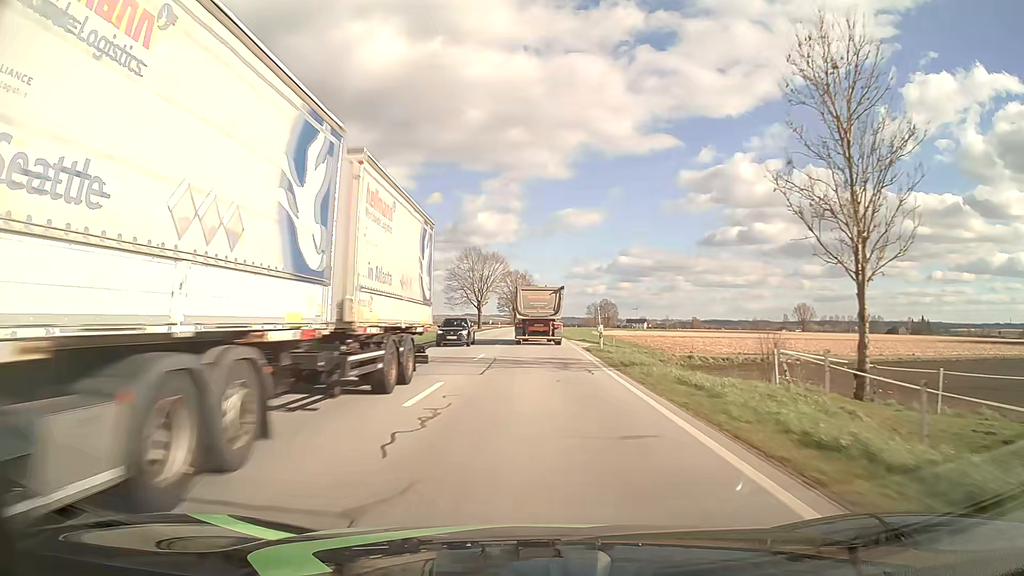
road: primary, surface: asphalt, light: Day
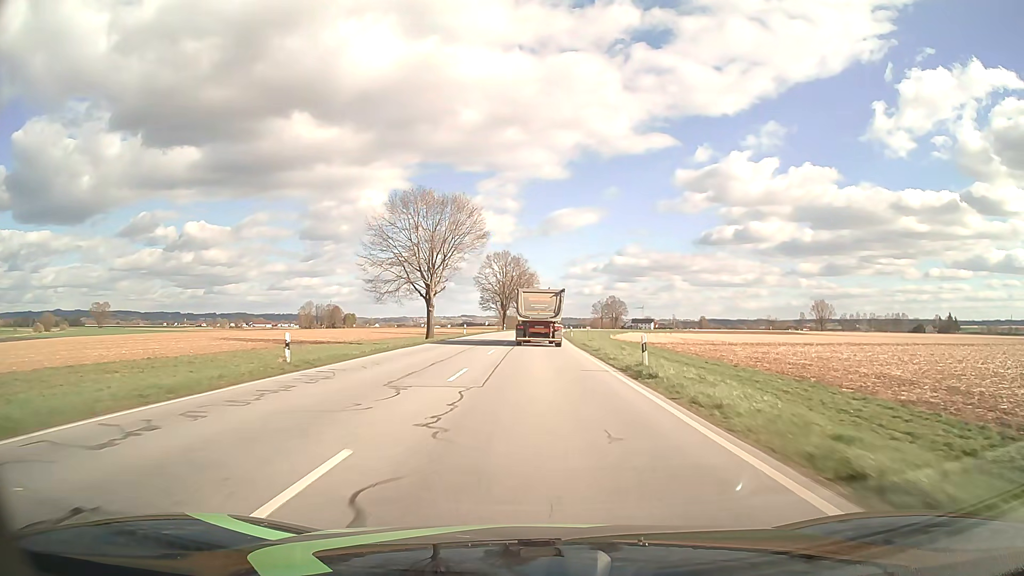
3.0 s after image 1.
(-0.1, +57.1) m; 0°
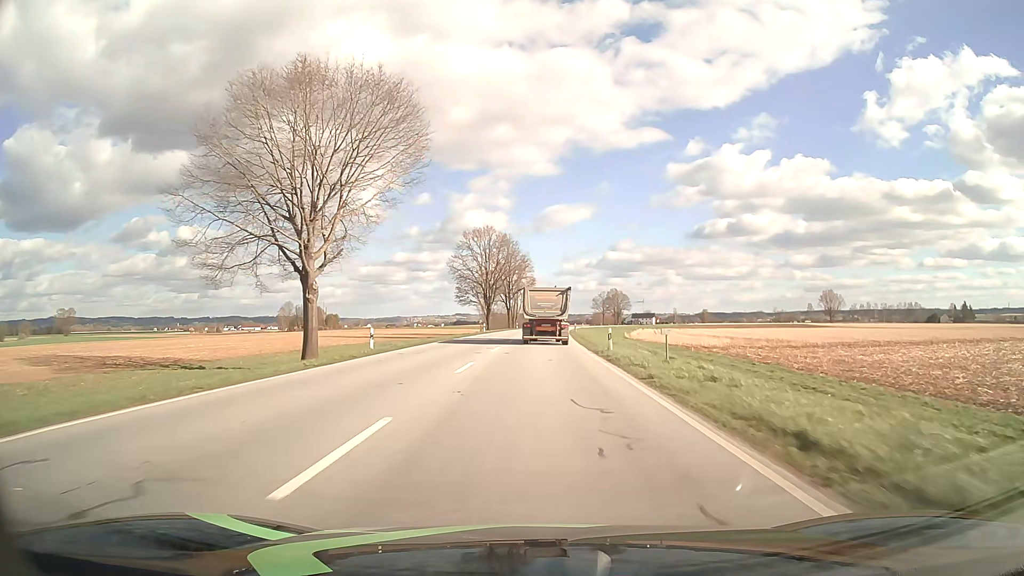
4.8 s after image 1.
(+0.2, +34.6) m; +1°
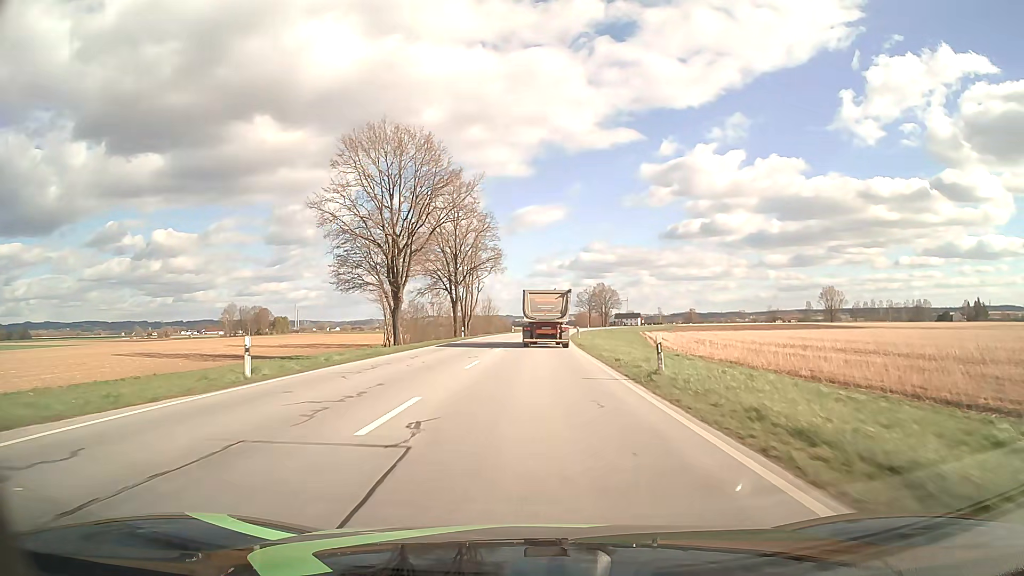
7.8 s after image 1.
(+0.9, +58.2) m; +2°
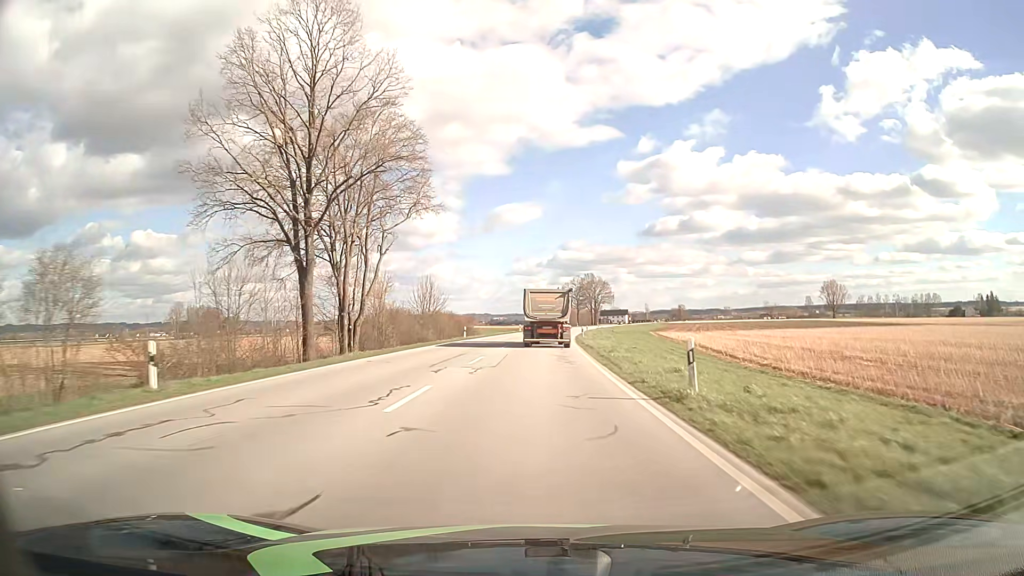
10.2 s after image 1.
(+0.8, +46.8) m; +2°
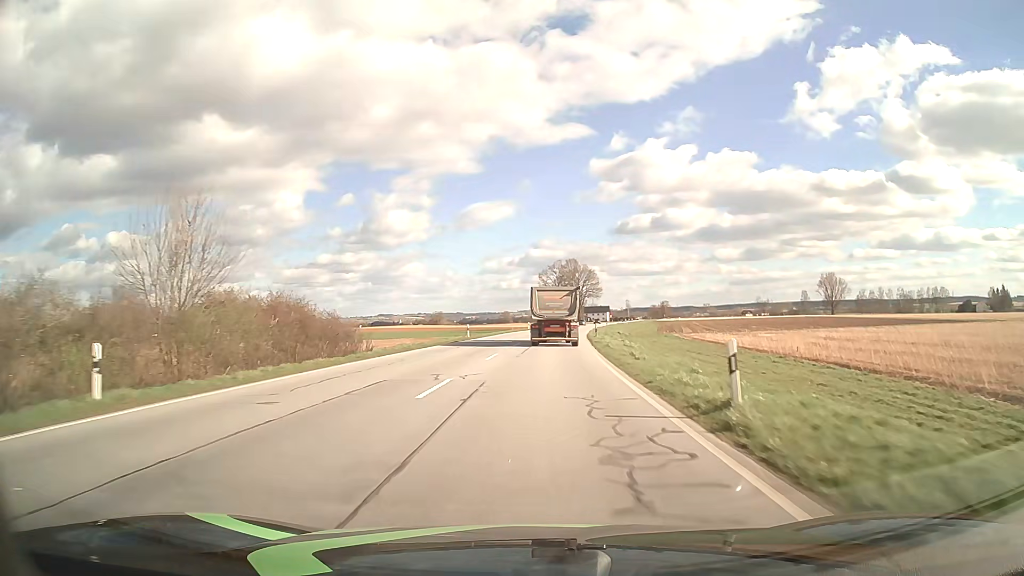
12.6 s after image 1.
(+0.9, +47.1) m; +2°
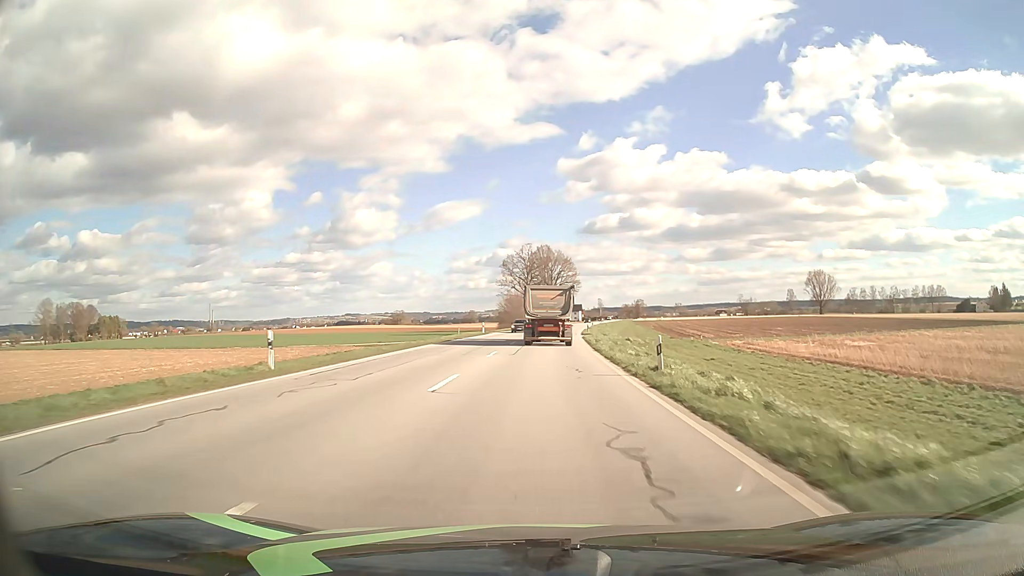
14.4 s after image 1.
(+0.9, +35.3) m; +3°
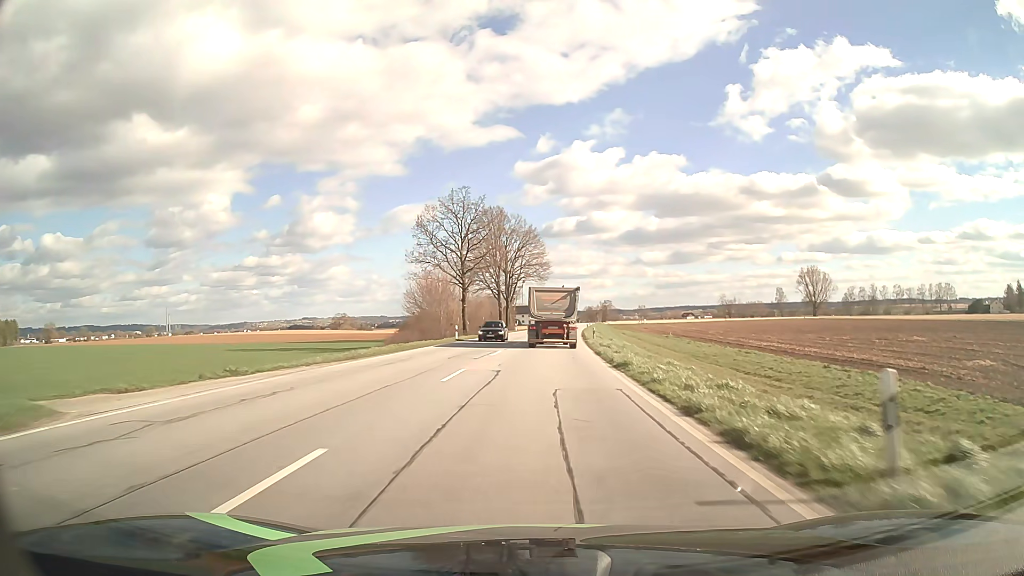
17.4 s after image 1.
(+1.8, +58.5) m; +3°
(0, +10) (0, +20) (+1, +30) (+1, +40) (+2, +50) (+2, +60) (+3, +70) (+4, +80) (+4, +90) (+5, +100) m
